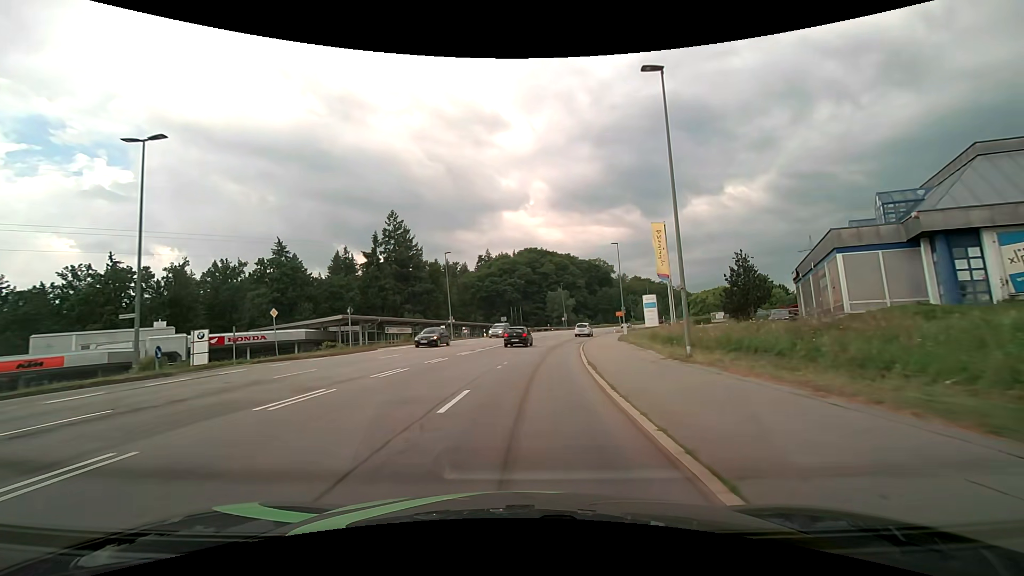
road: secondary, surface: asphalt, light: Day
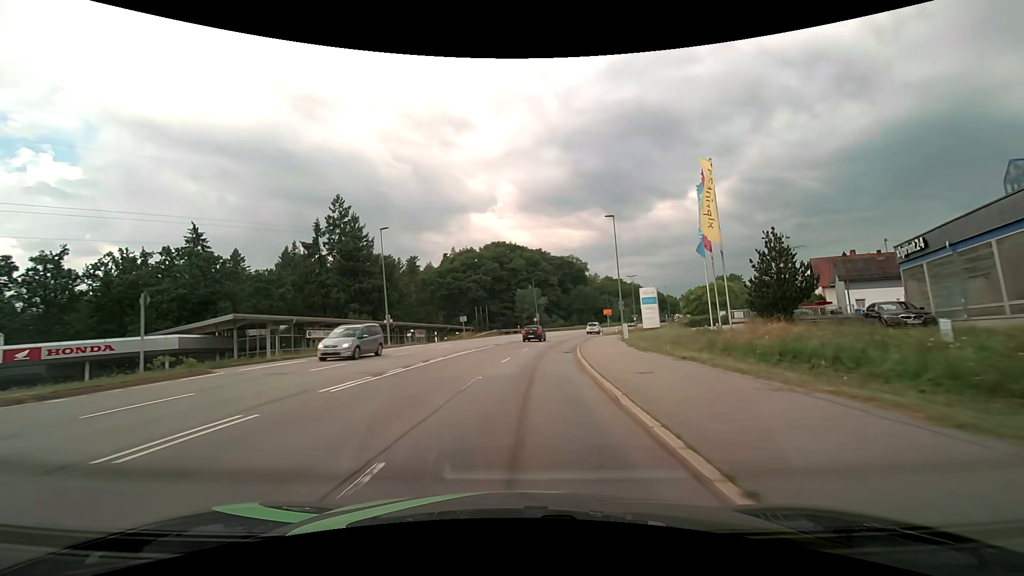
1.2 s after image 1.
(+0.4, +14.9) m; +3°
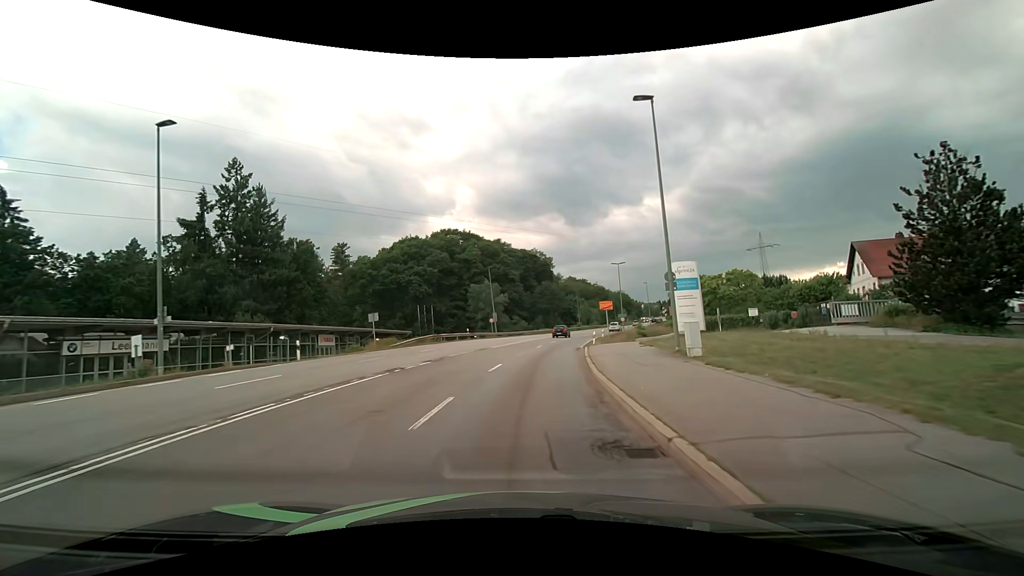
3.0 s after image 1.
(+1.0, +22.3) m; +5°
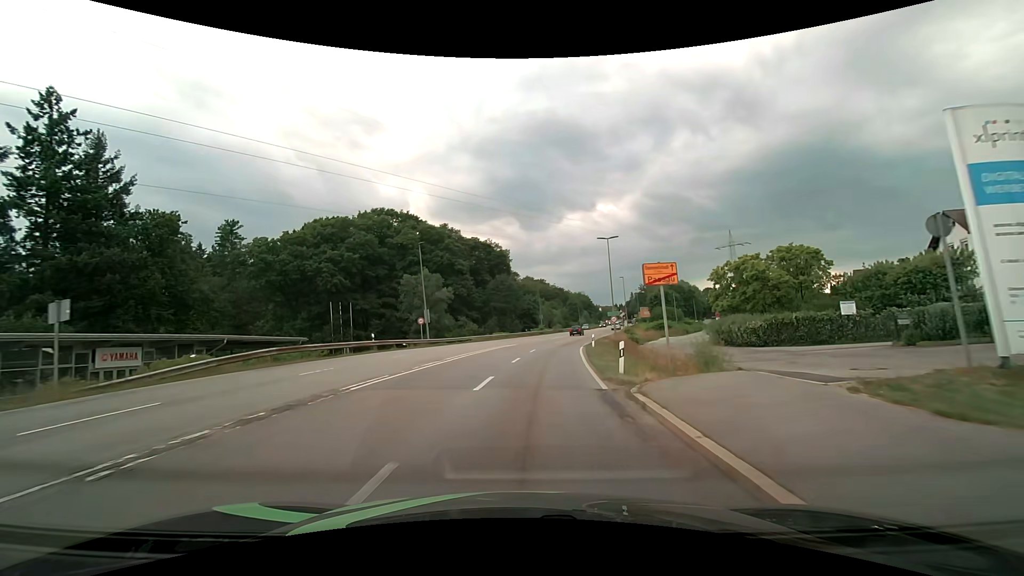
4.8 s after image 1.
(+0.9, +22.0) m; +5°
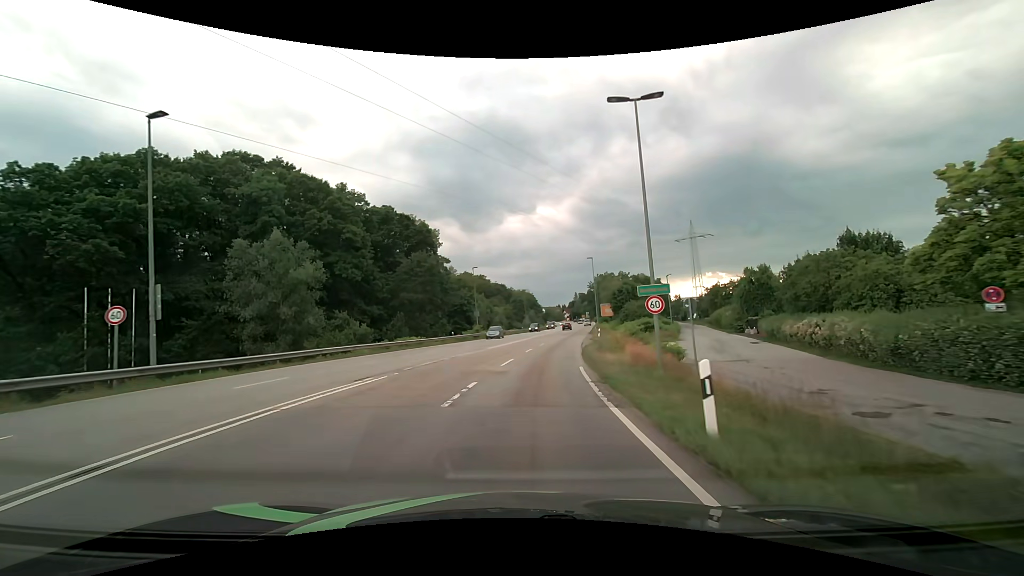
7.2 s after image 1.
(+2.0, +28.9) m; +7°
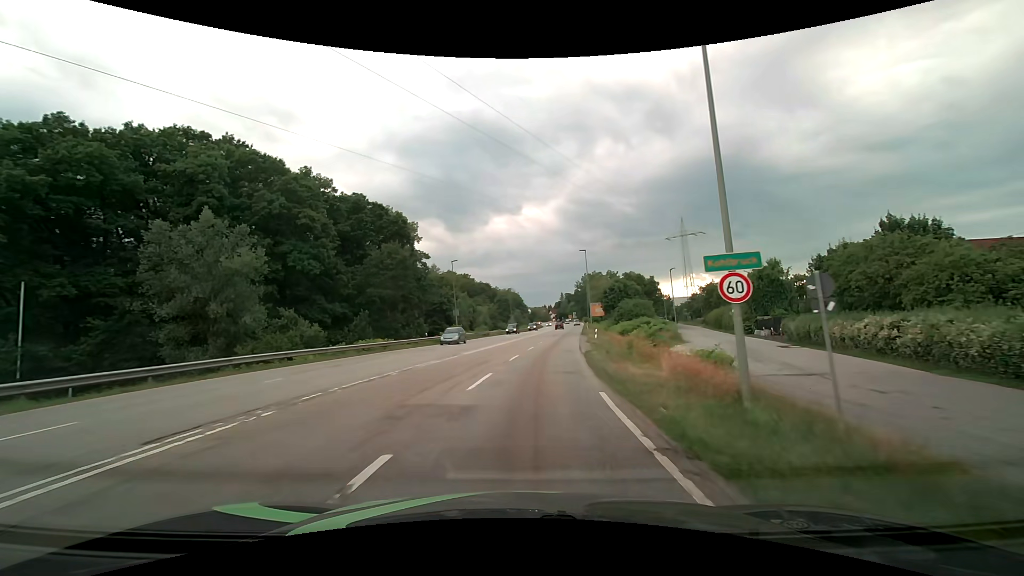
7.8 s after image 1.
(+0.1, +7.4) m; +2°
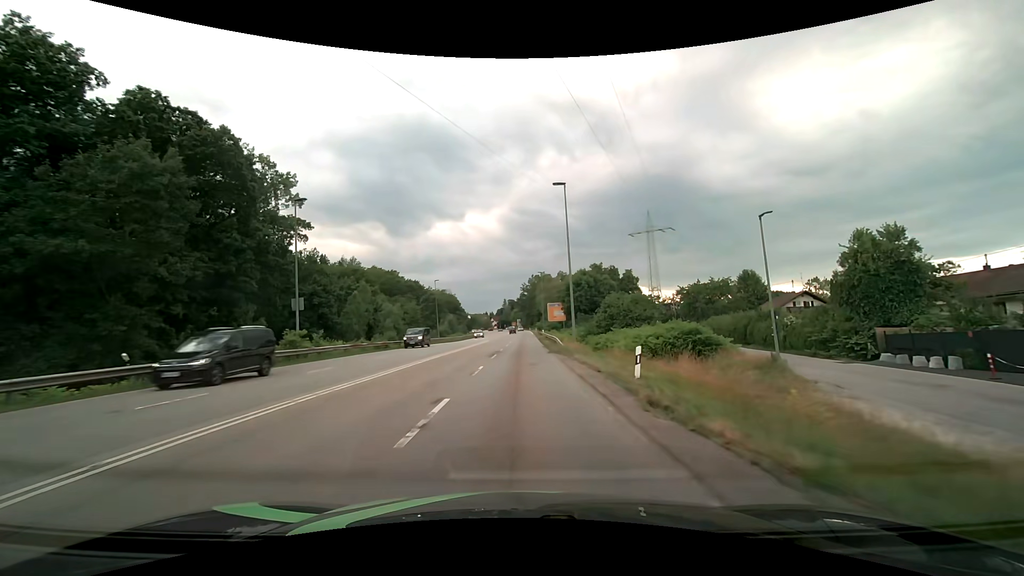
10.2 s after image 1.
(+1.9, +31.0) m; +7°
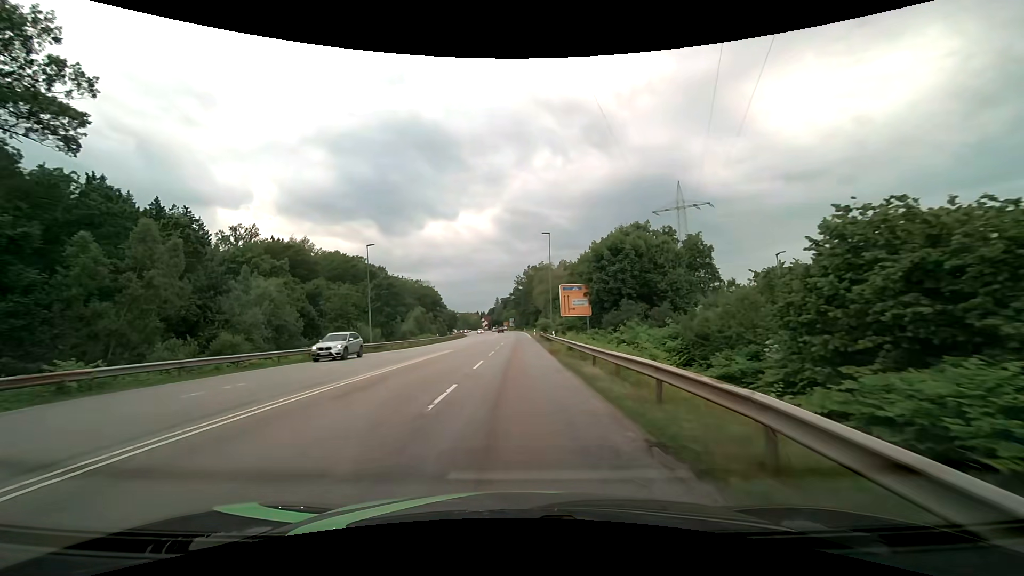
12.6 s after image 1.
(+0.5, +33.5) m; +1°
(0, +10) (0, +20) (0, +30) (0, +40) (0, +50) (0, +60) (0, +70) (0, +80) (0, +90) (0, +100) m
